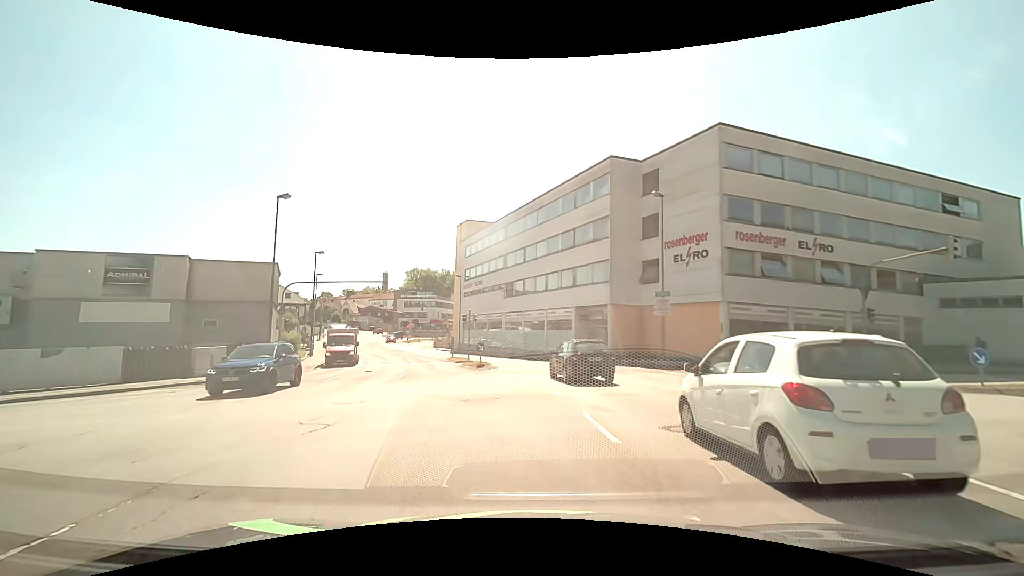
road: tertiary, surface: asphalt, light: Day
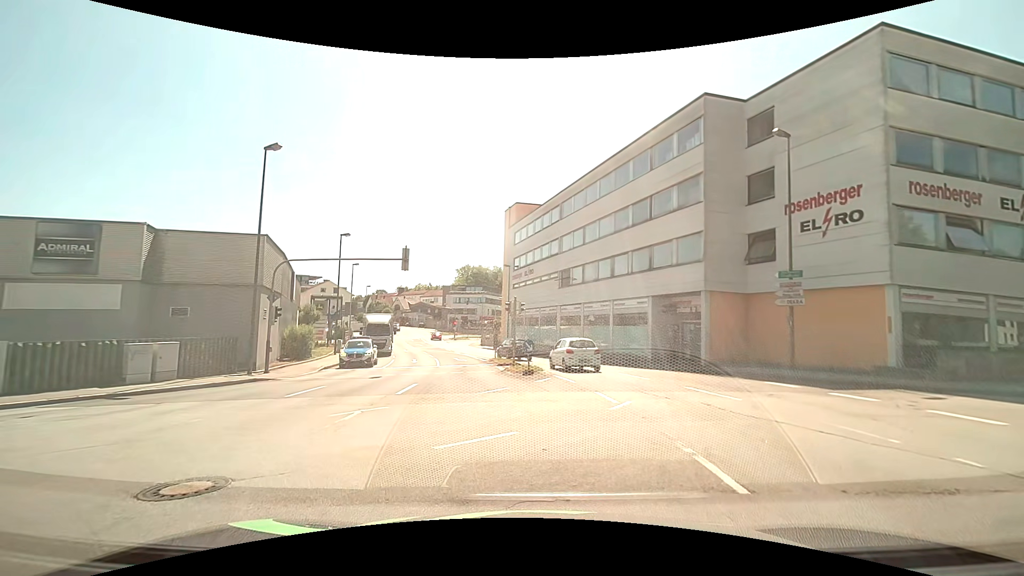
(-0.4, +7.9) m; -7°
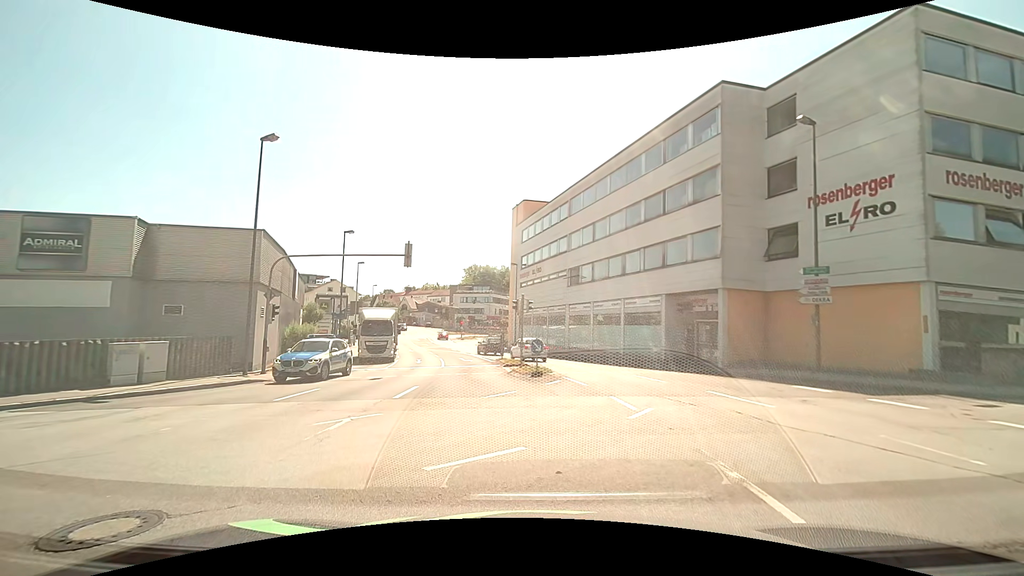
(0.0, +1.0) m; 0°
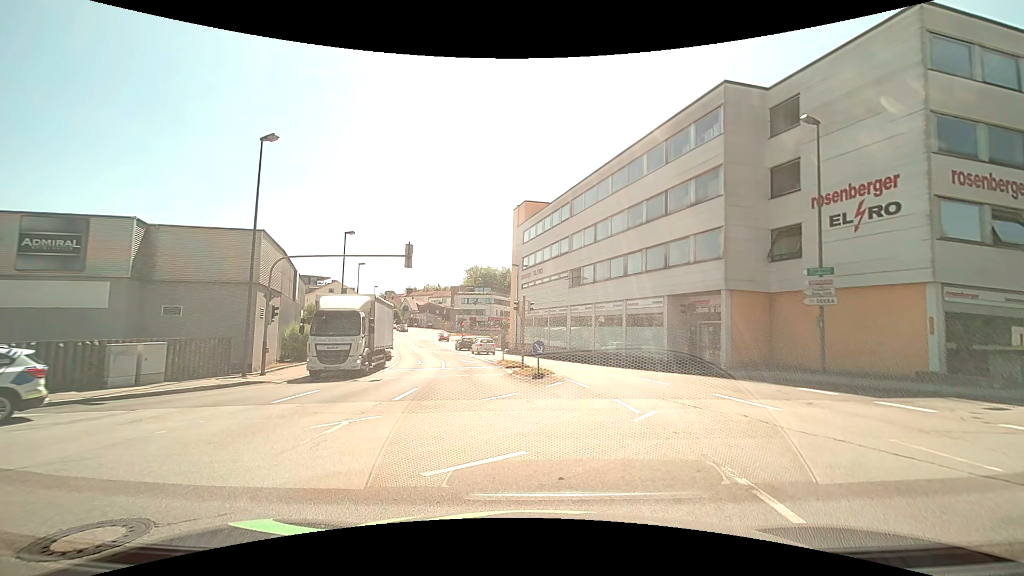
(0.0, +0.2) m; 0°
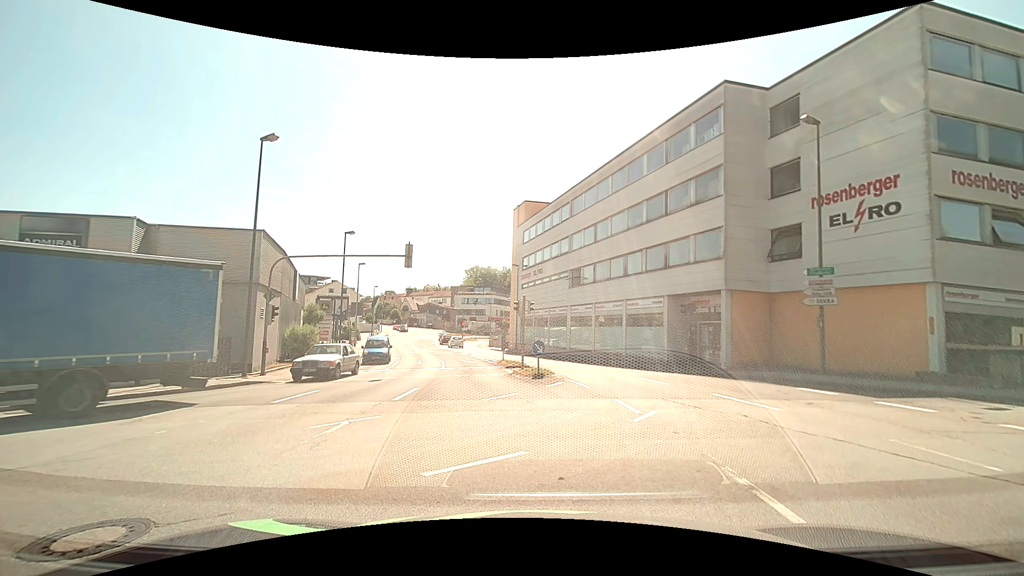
(0.0, 0.0) m; 0°
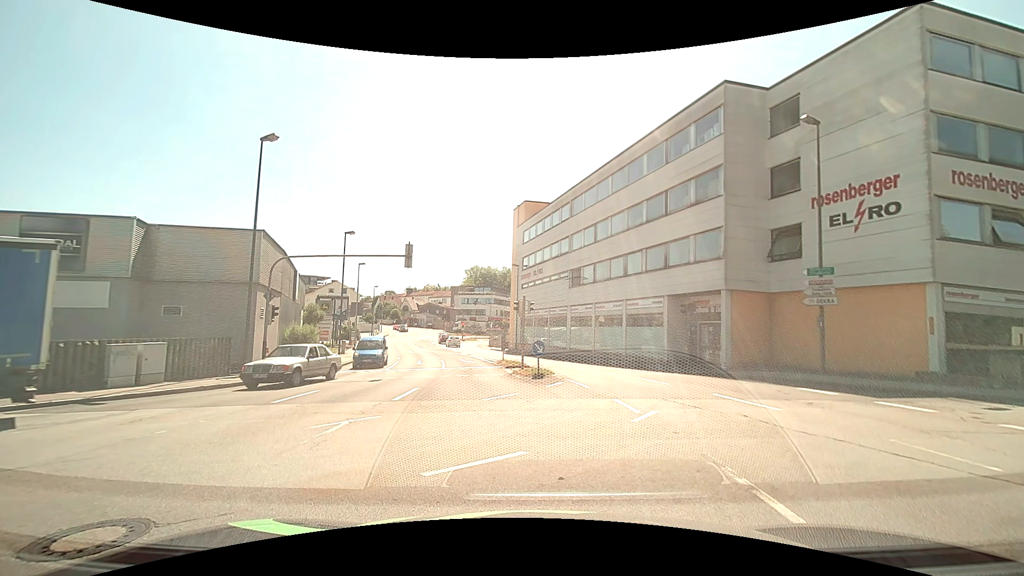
(0.0, 0.0) m; 0°
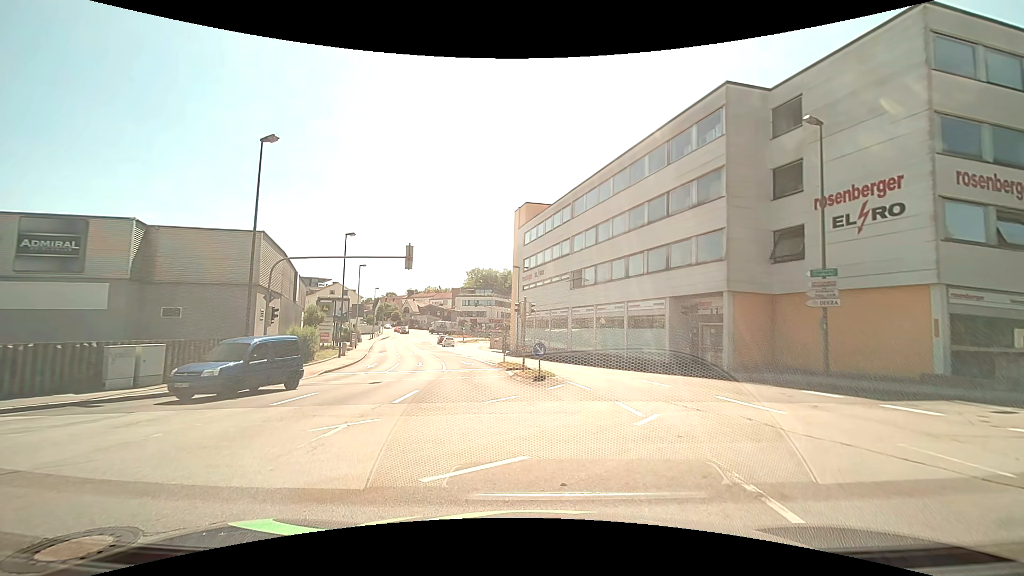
(0.0, +0.1) m; 0°
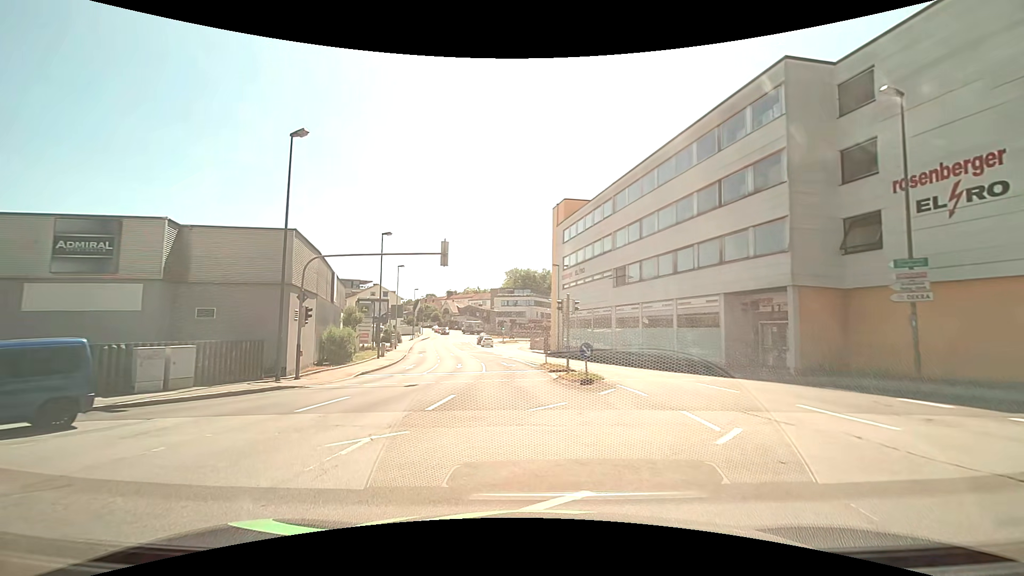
(0.0, +1.5) m; -2°
